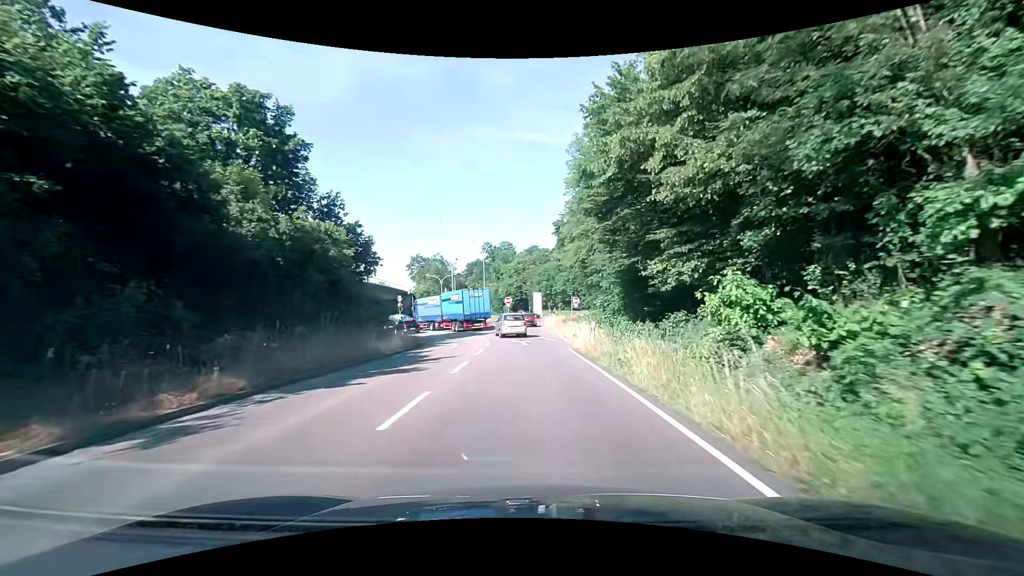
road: trunk_link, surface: asphalt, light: Day
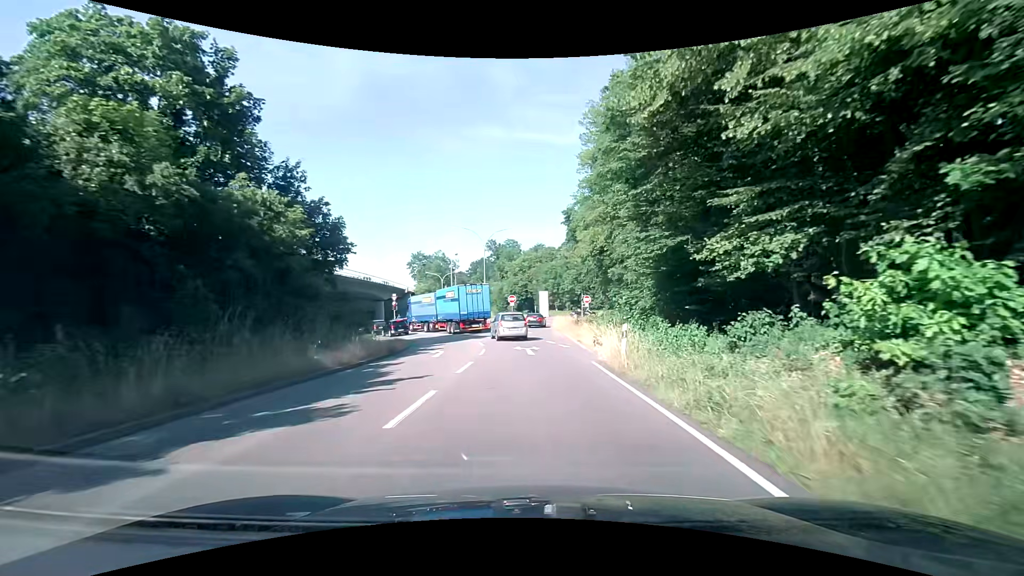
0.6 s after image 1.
(0.0, +5.9) m; -1°
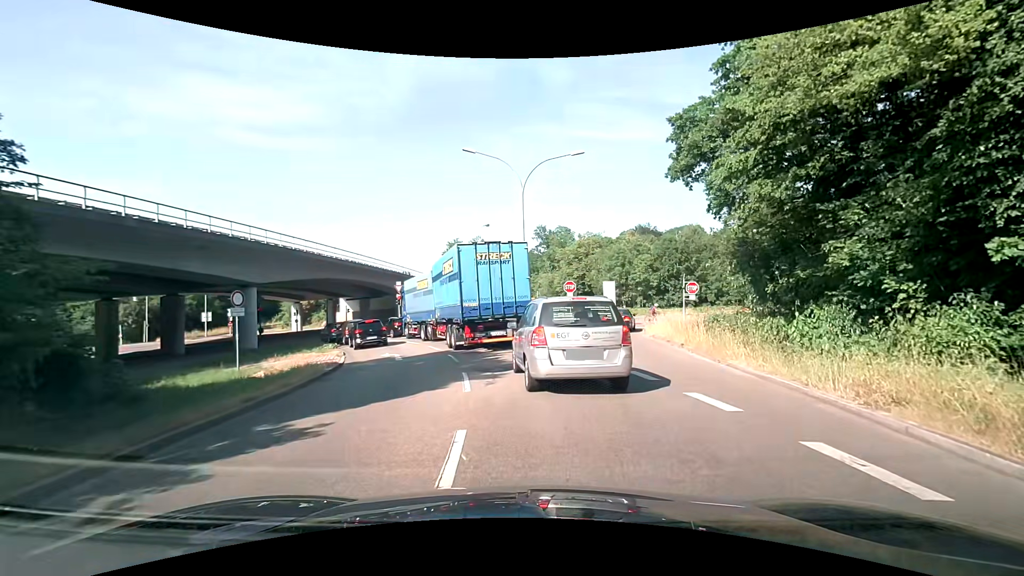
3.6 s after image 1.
(-0.8, +20.6) m; -4°
